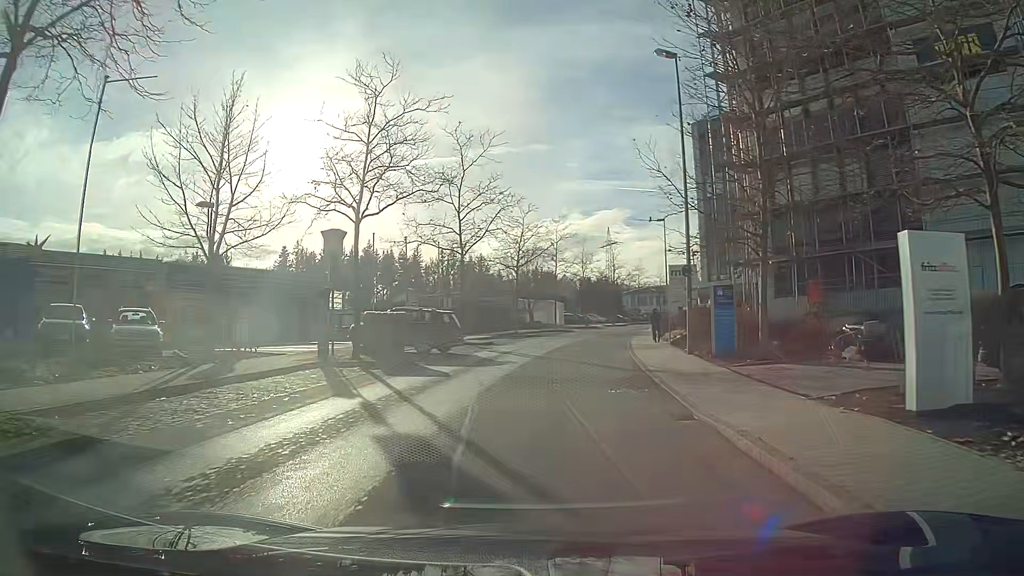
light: Day
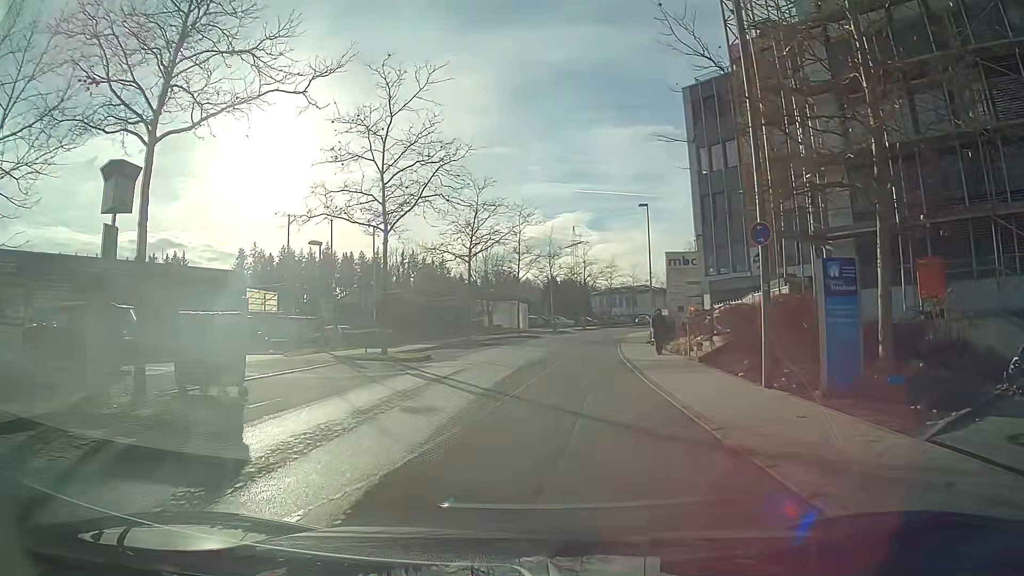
(+0.2, +9.8) m; +3°
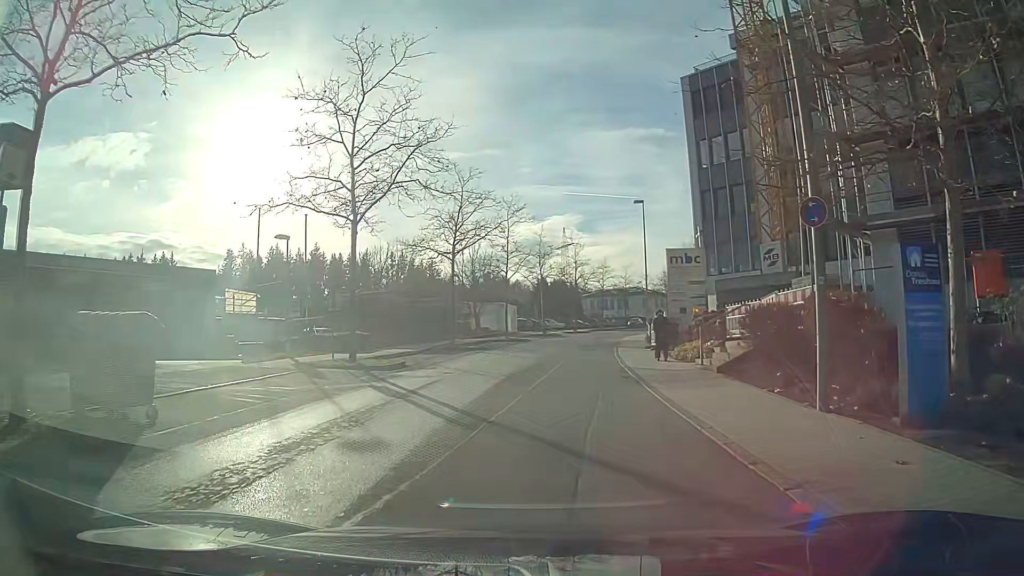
(0.0, +2.8) m; +1°
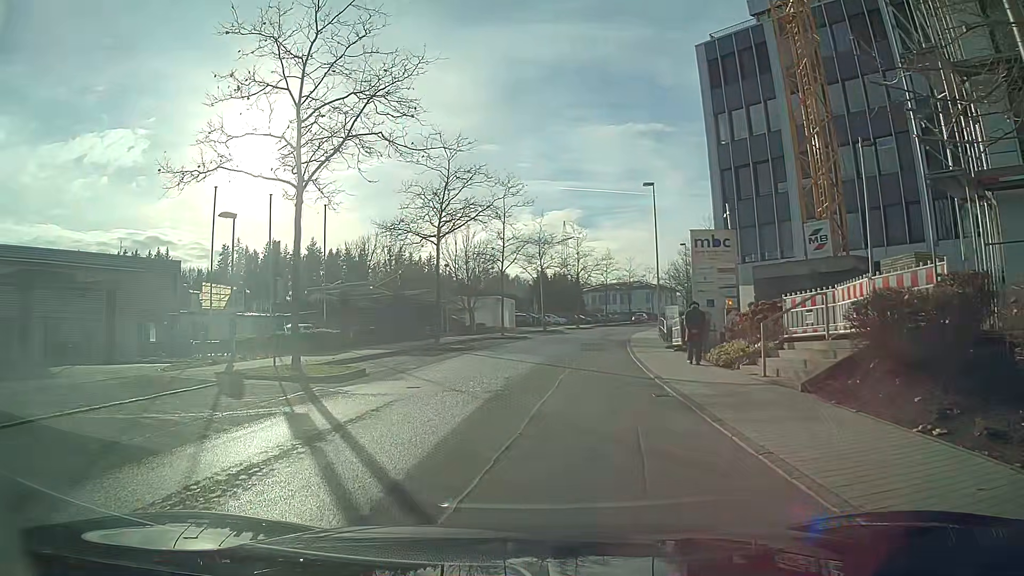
(0.0, +4.9) m; -1°
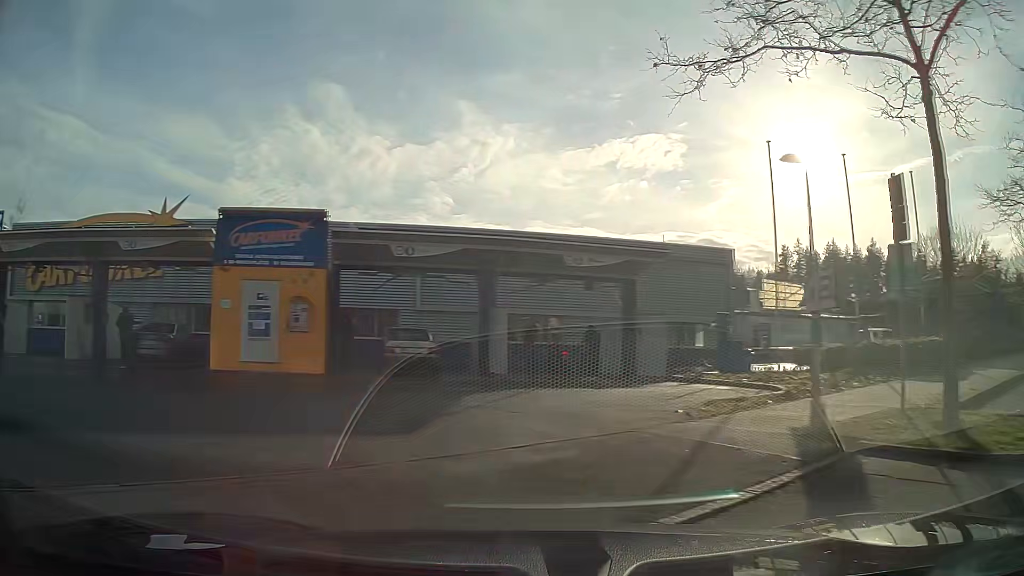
(-2.9, +7.7) m; -51°
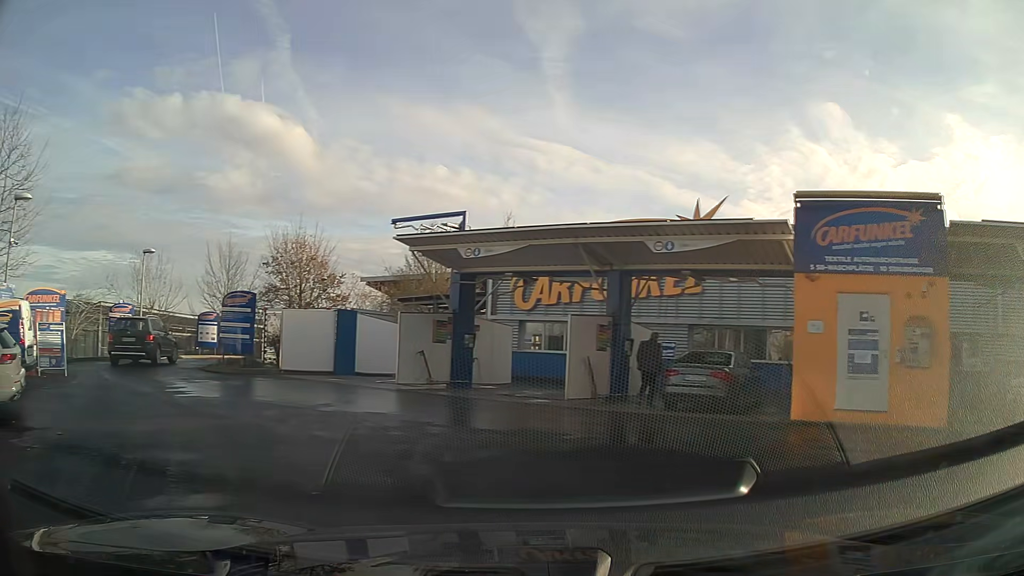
(-2.0, +4.9) m; -44°
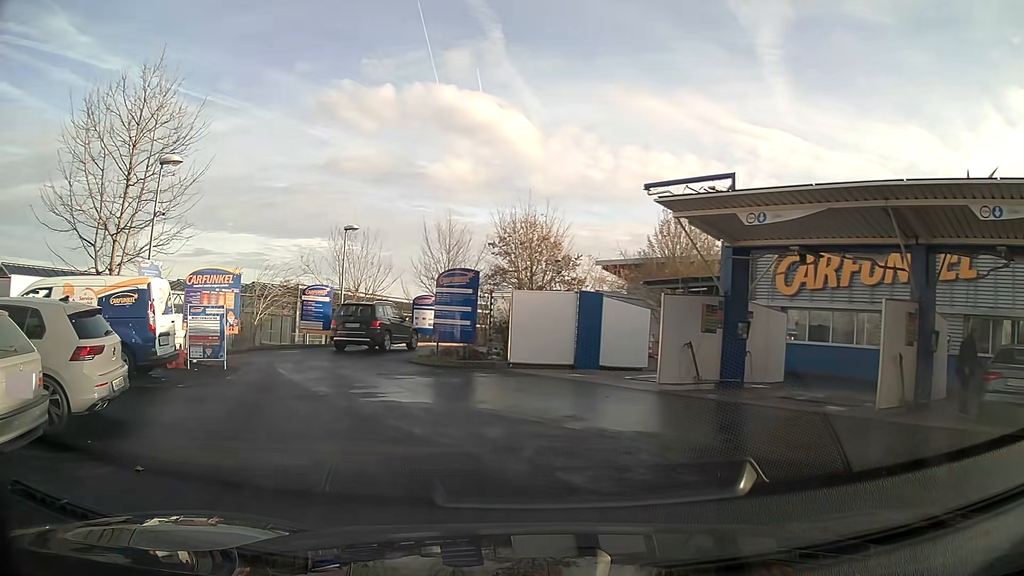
(-0.5, +3.4) m; -15°
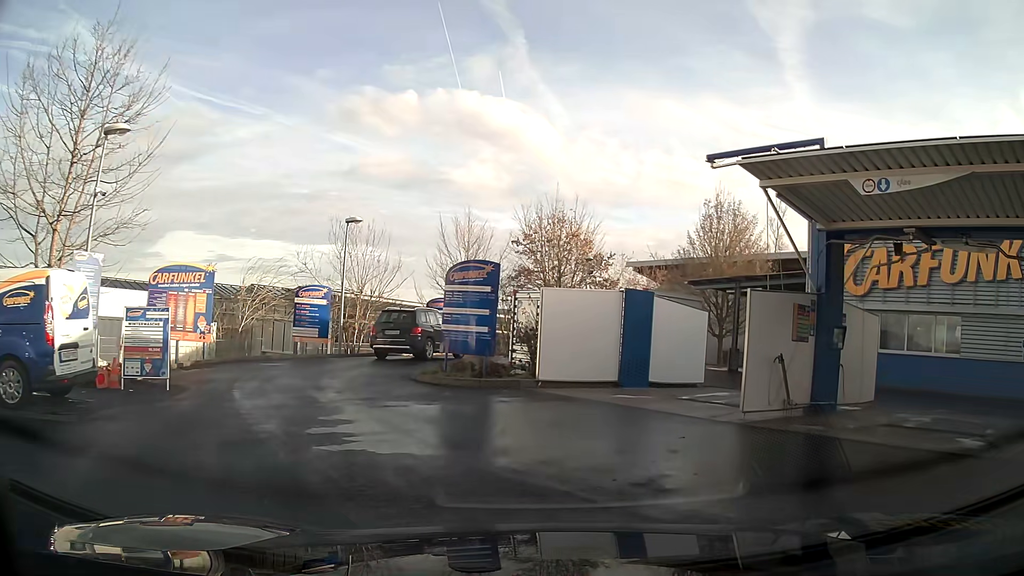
(-0.1, +3.6) m; 0°
